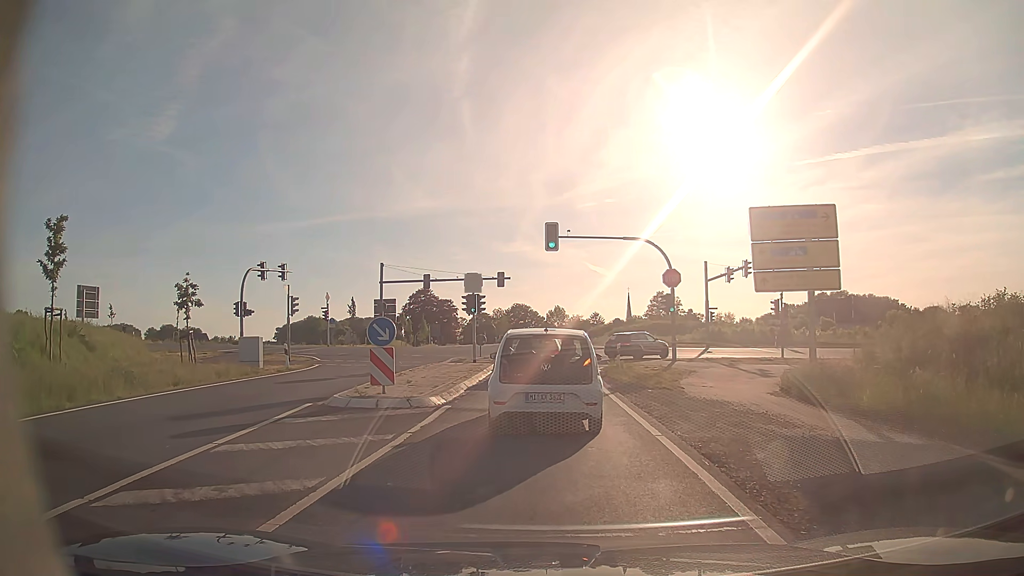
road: tertiary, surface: asphalt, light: Day
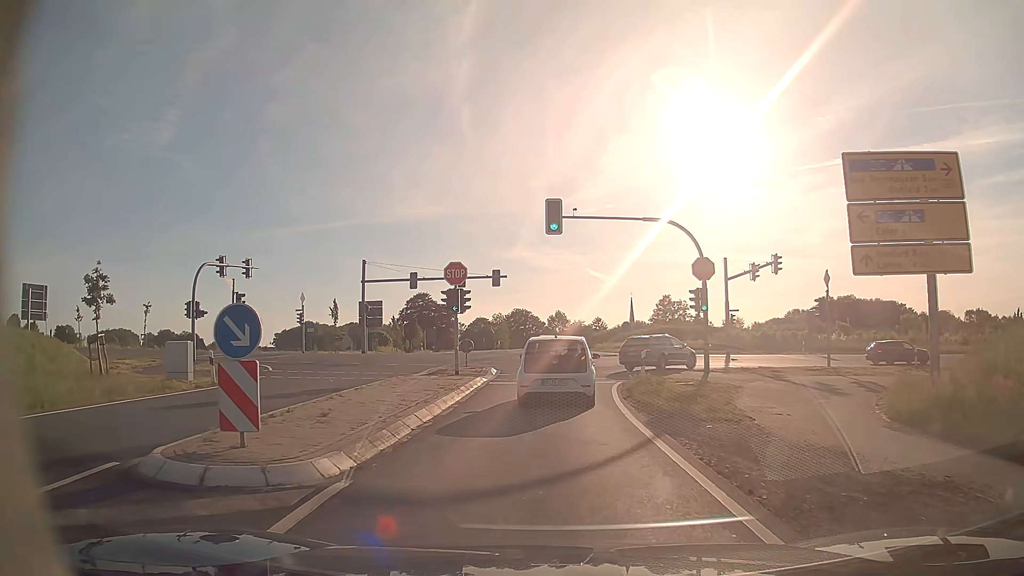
(0.0, +7.1) m; 0°
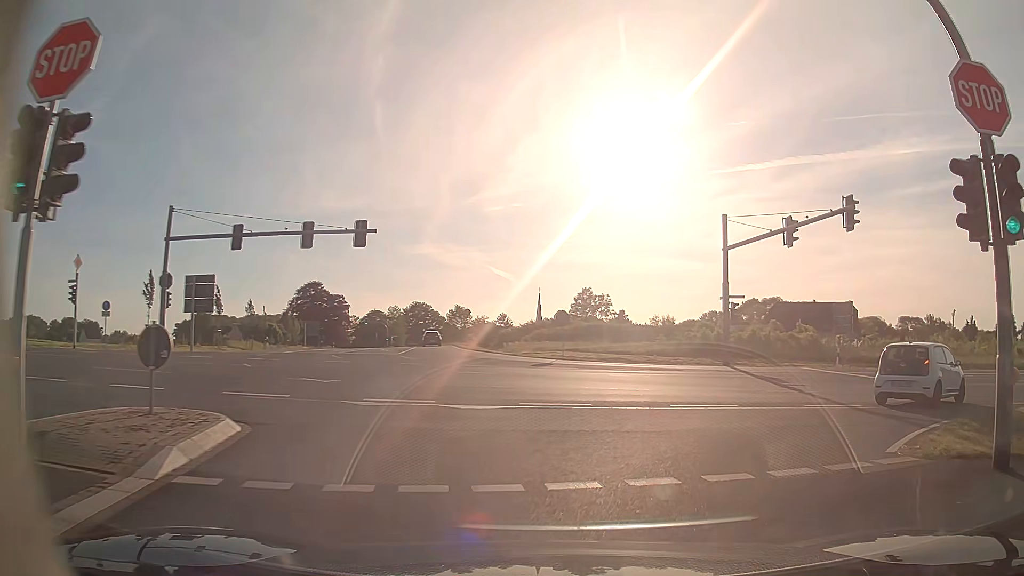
(+0.3, +21.3) m; +8°
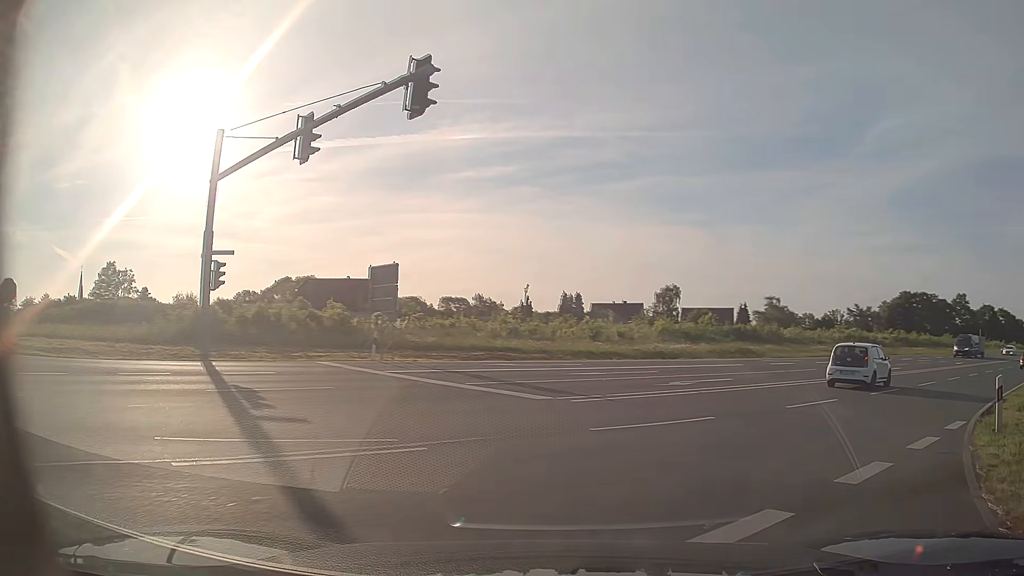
(+4.1, +11.8) m; +40°
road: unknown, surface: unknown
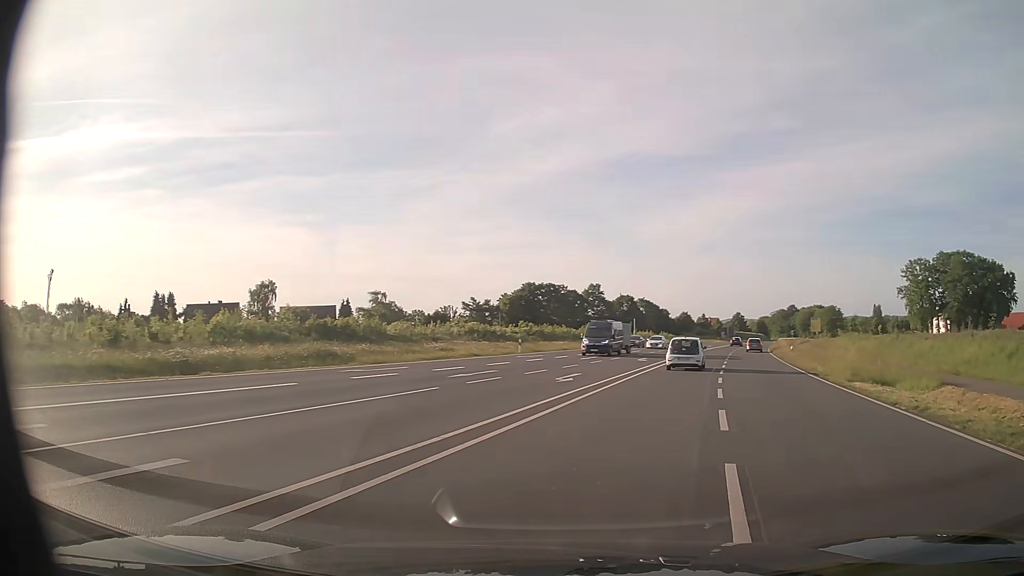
(+5.2, +16.0) m; +33°
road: primary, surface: asphalt
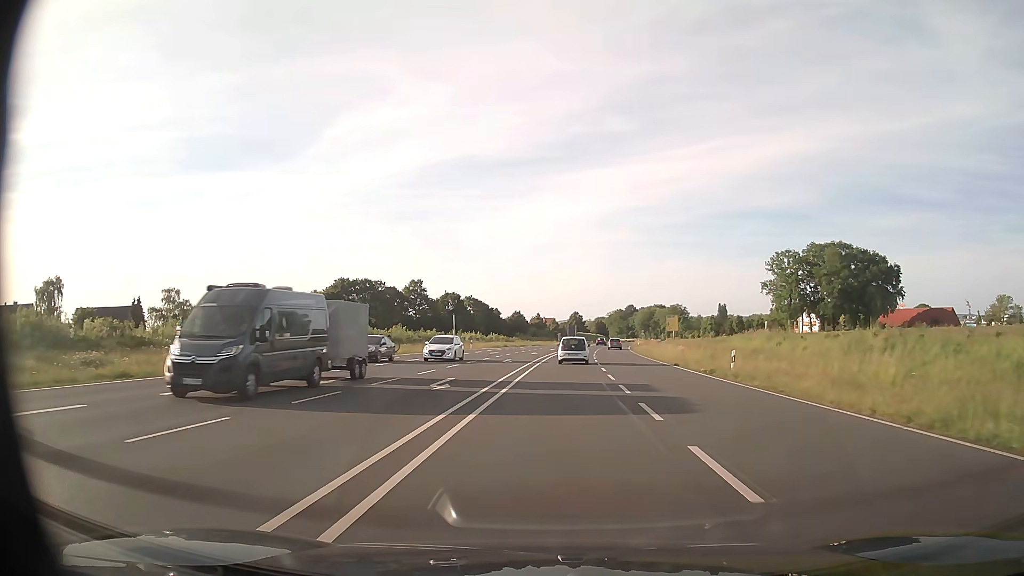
(+3.8, +23.0) m; +14°
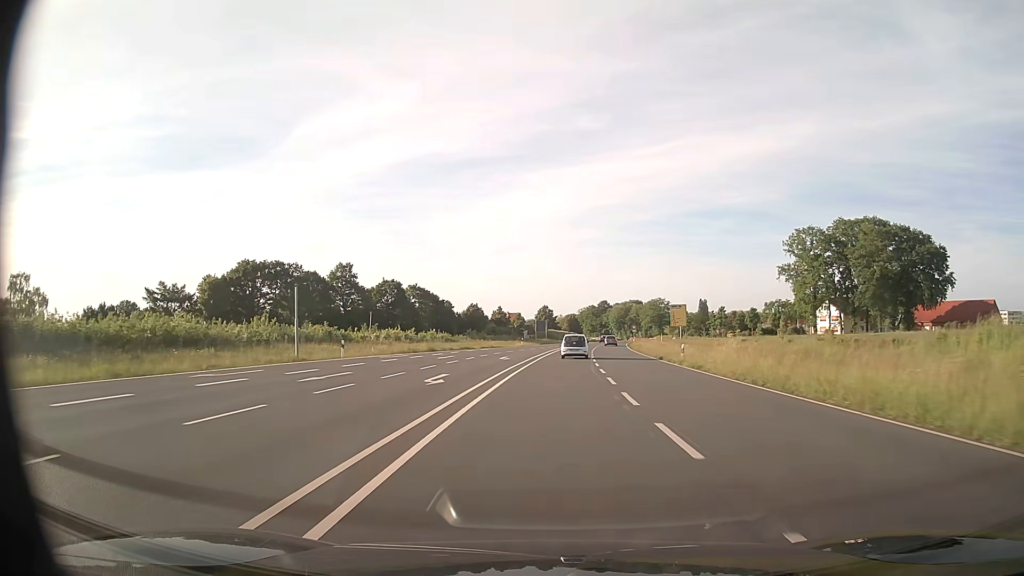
(+1.1, +40.1) m; +3°
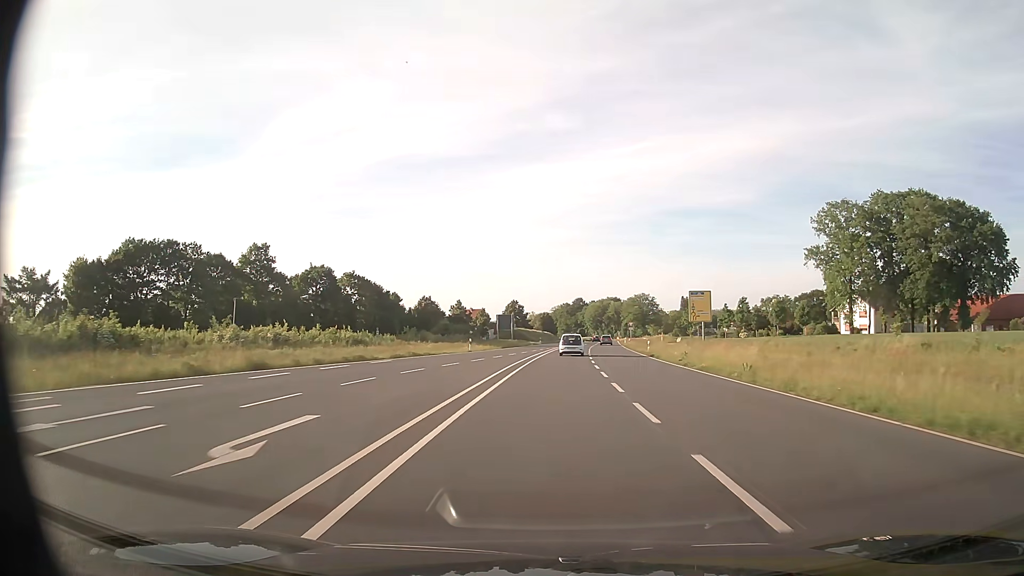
(+0.6, +32.6) m; +2°
(0, +10) (0, +20) (+1, +30) (+1, +40) (+1, +50) (+2, +60) (+3, +70) (+3, +80) (+4, +90) (+5, +100) m
